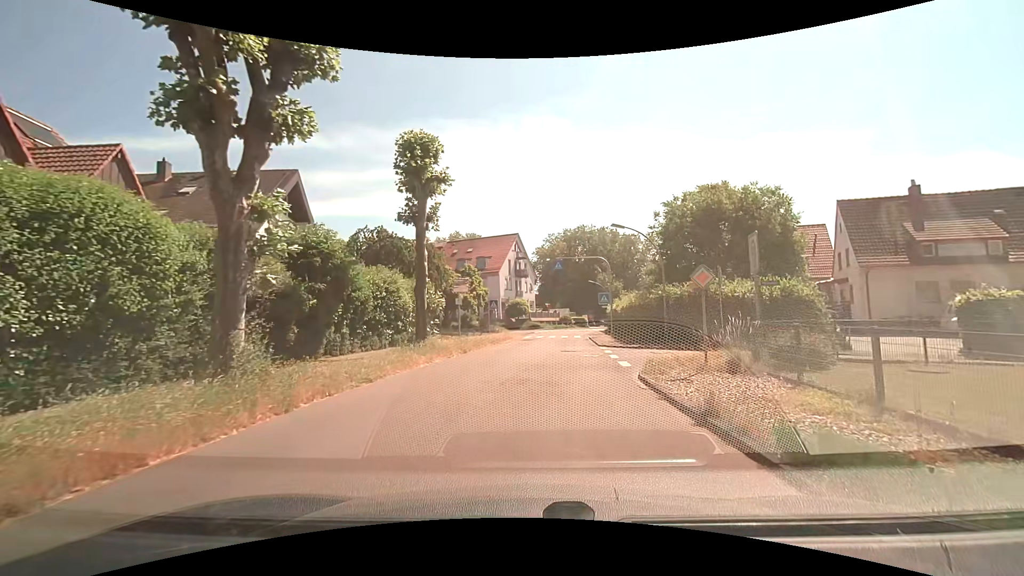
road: tertiary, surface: asphalt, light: Day
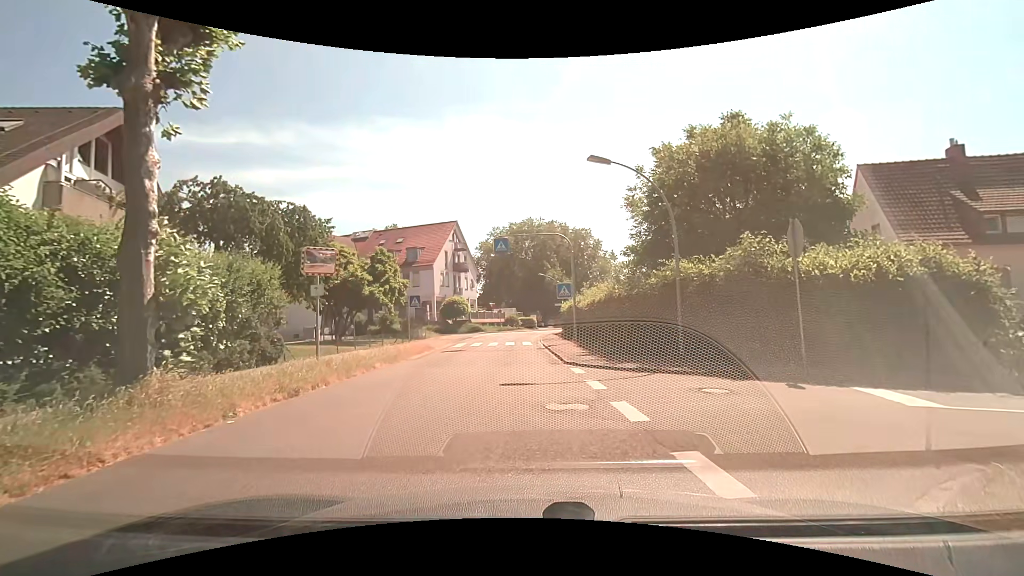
(+0.6, +10.5) m; +6°
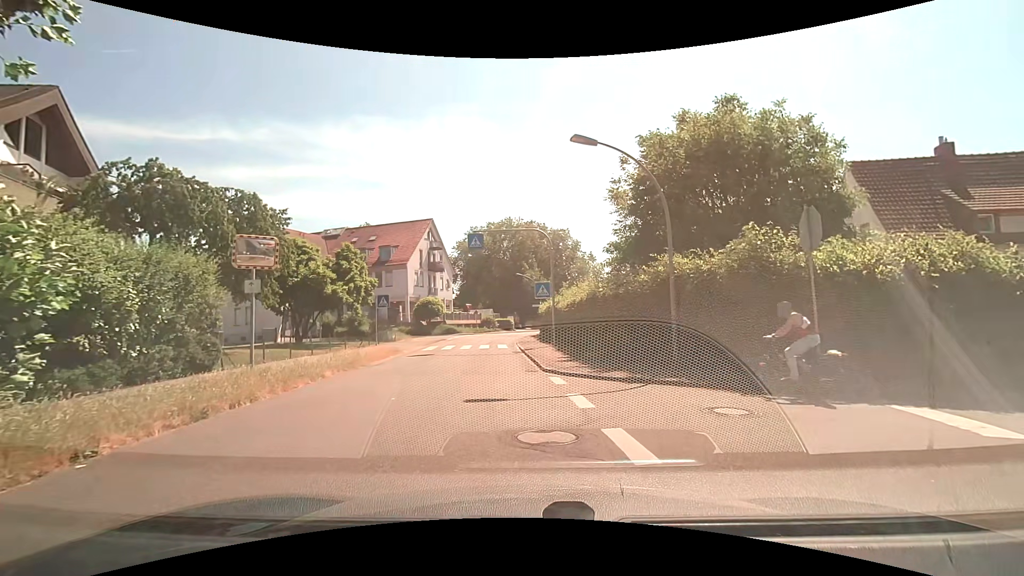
(0.0, +1.9) m; +2°
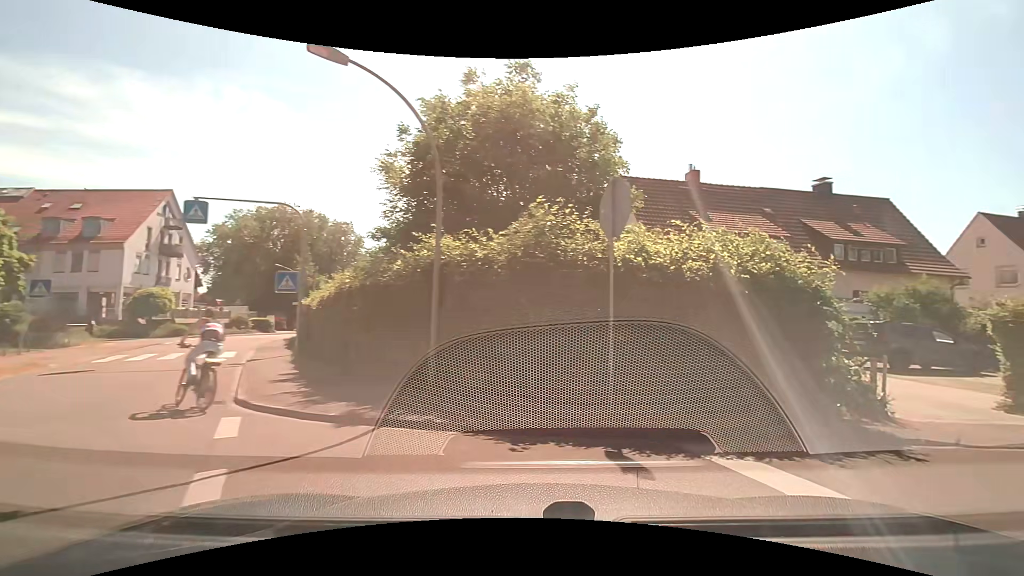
(+0.7, +4.2) m; +22°
